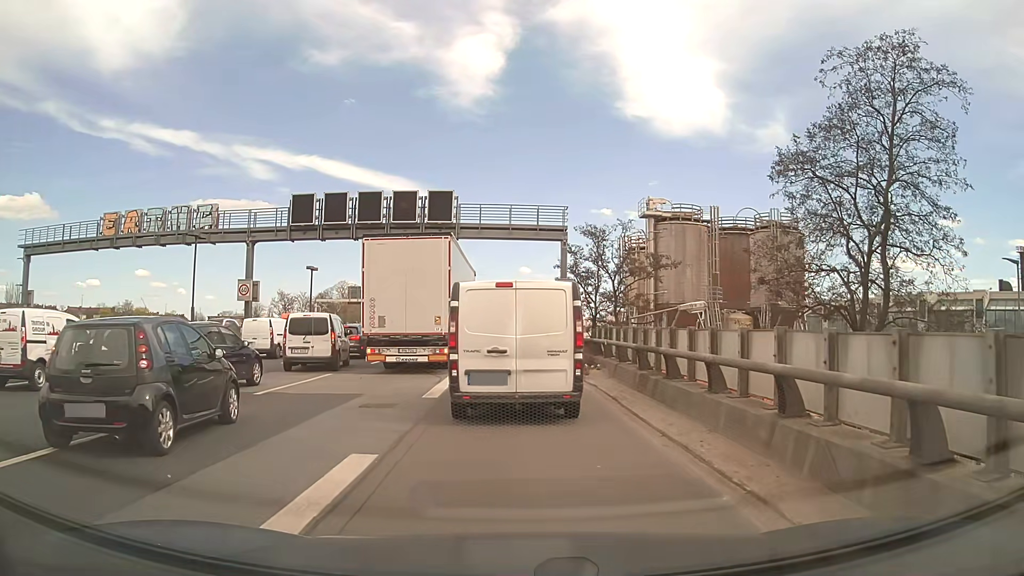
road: motorway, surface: asphalt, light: Day
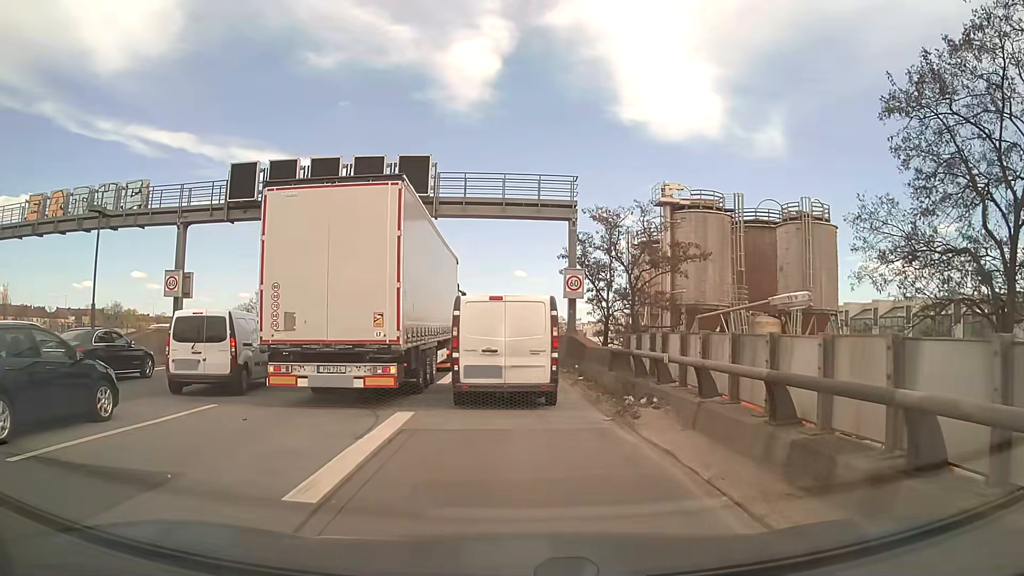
(0.0, +7.6) m; +1°
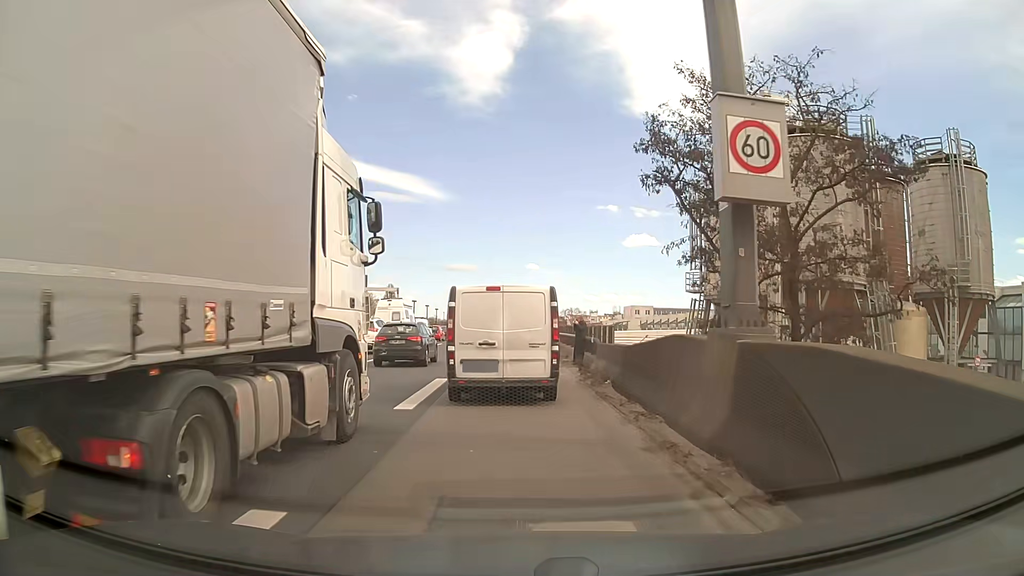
(-0.2, +19.2) m; -2°
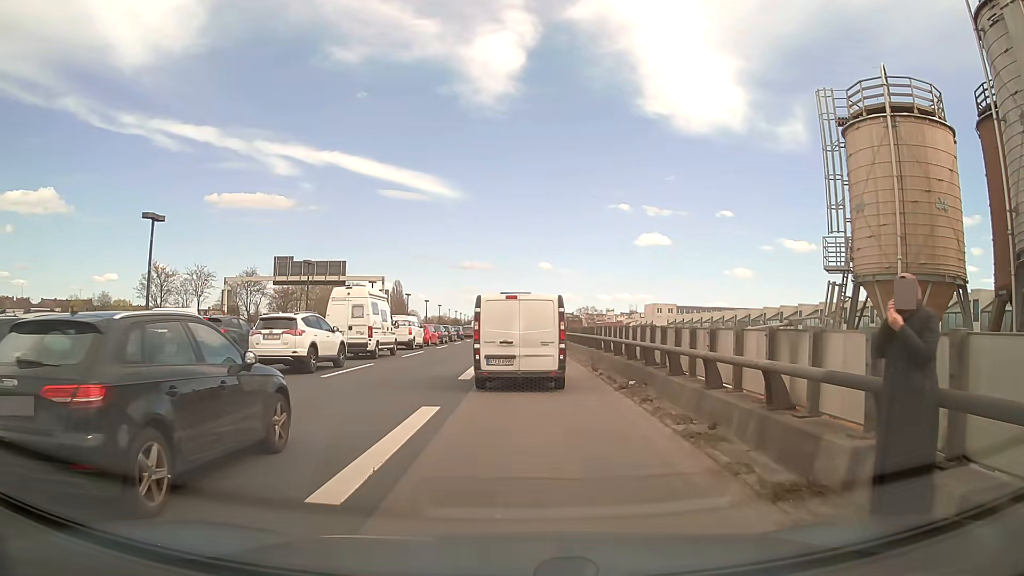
(-0.1, +17.5) m; 0°
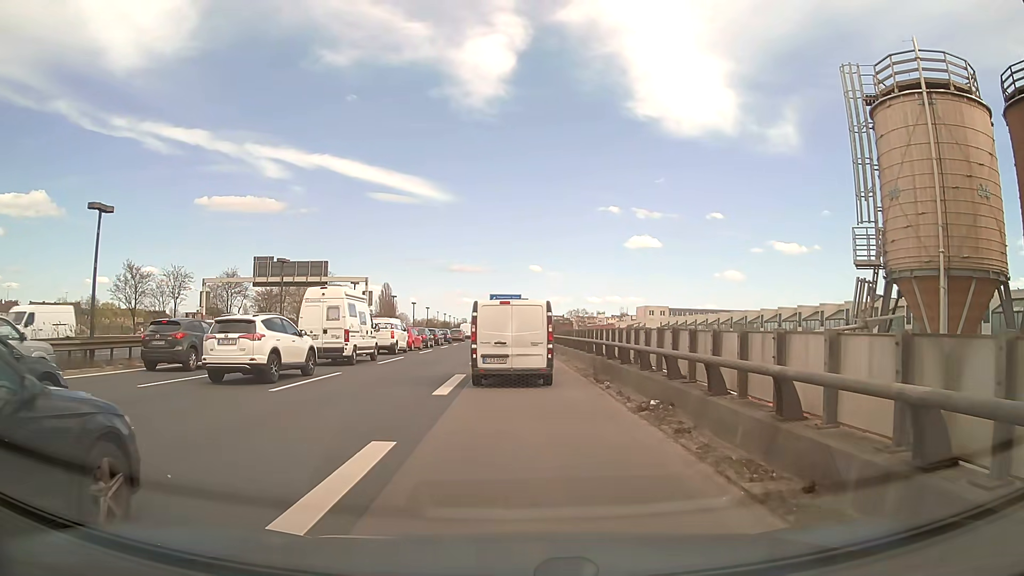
(0.0, +3.2) m; 0°
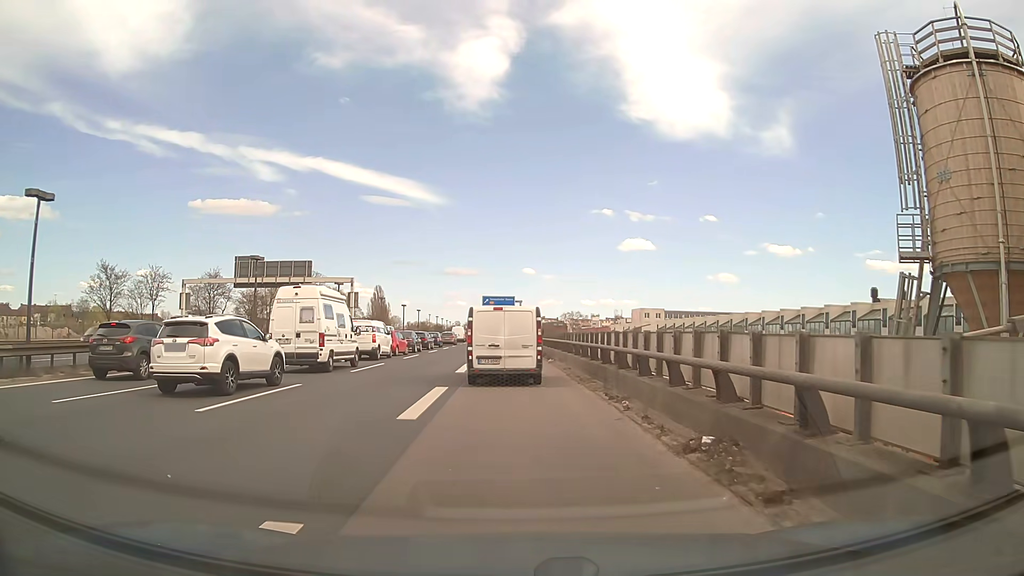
(0.0, +3.4) m; +1°
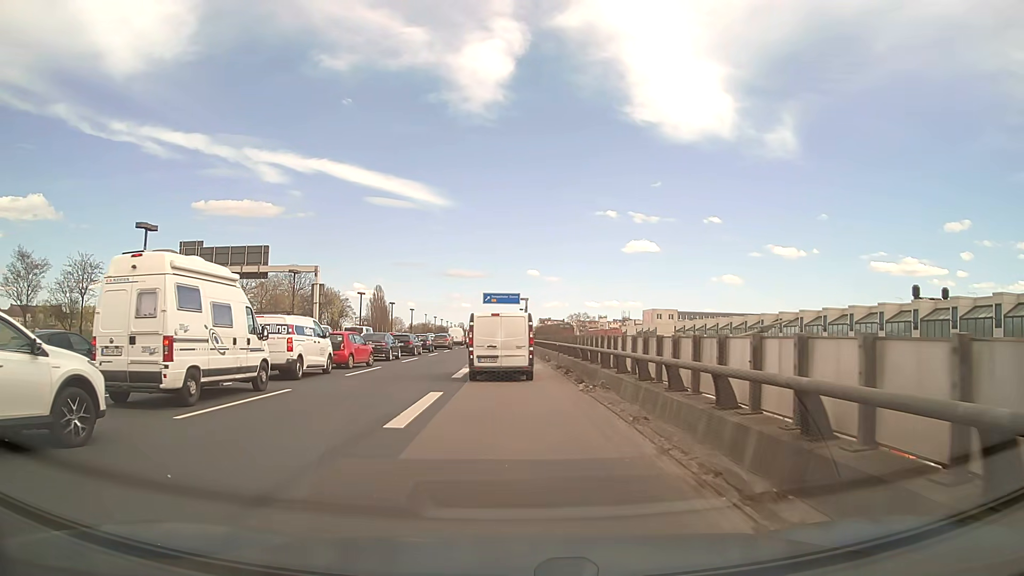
(0.0, +13.2) m; 0°
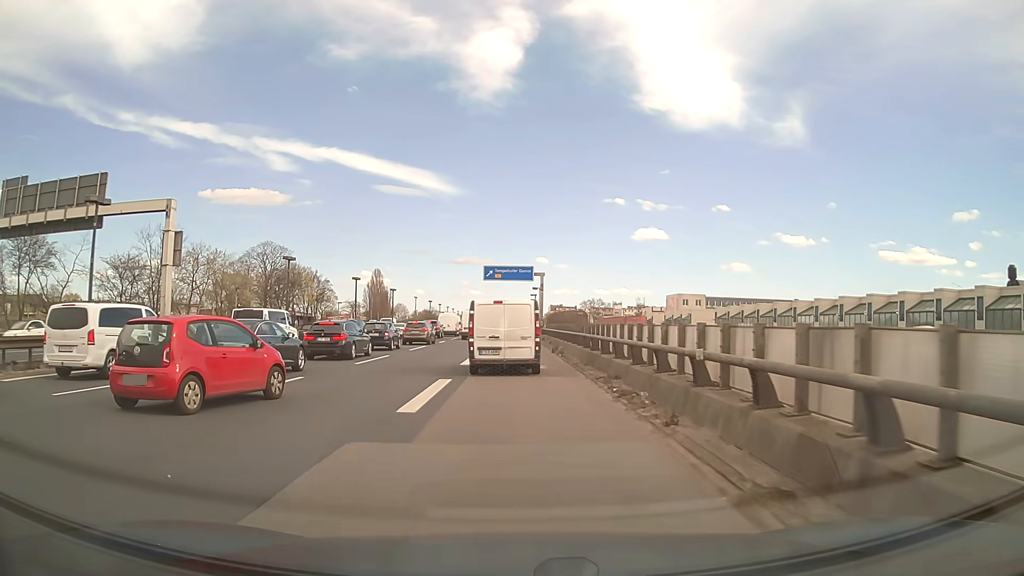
(-0.3, +23.8) m; -1°
